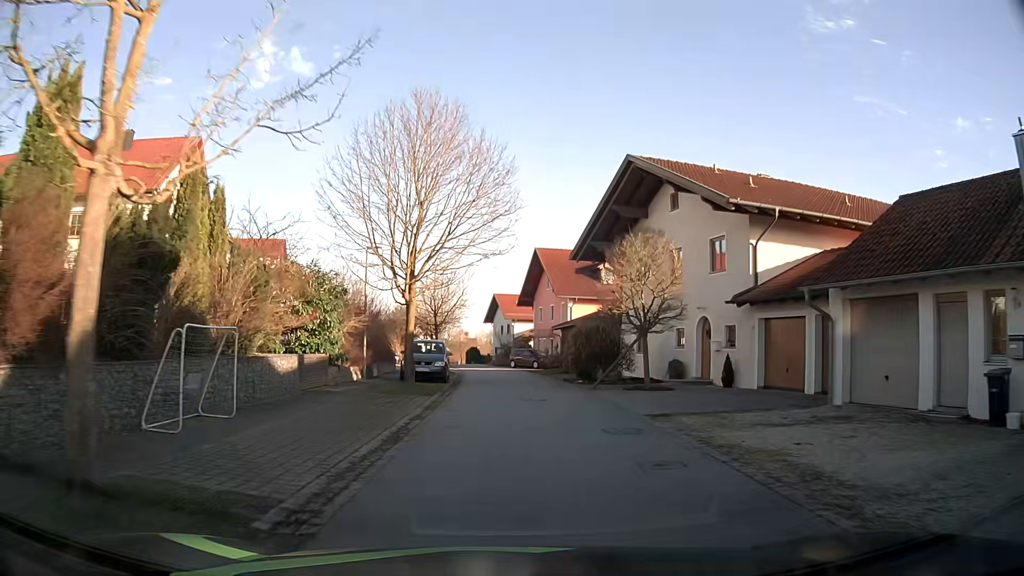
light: Day
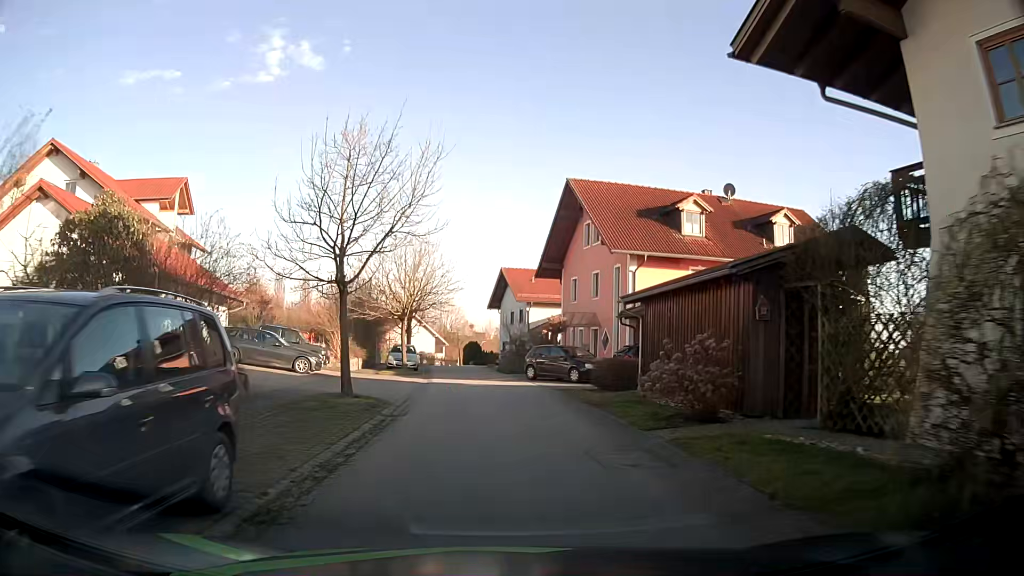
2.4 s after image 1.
(-0.1, +23.3) m; -1°
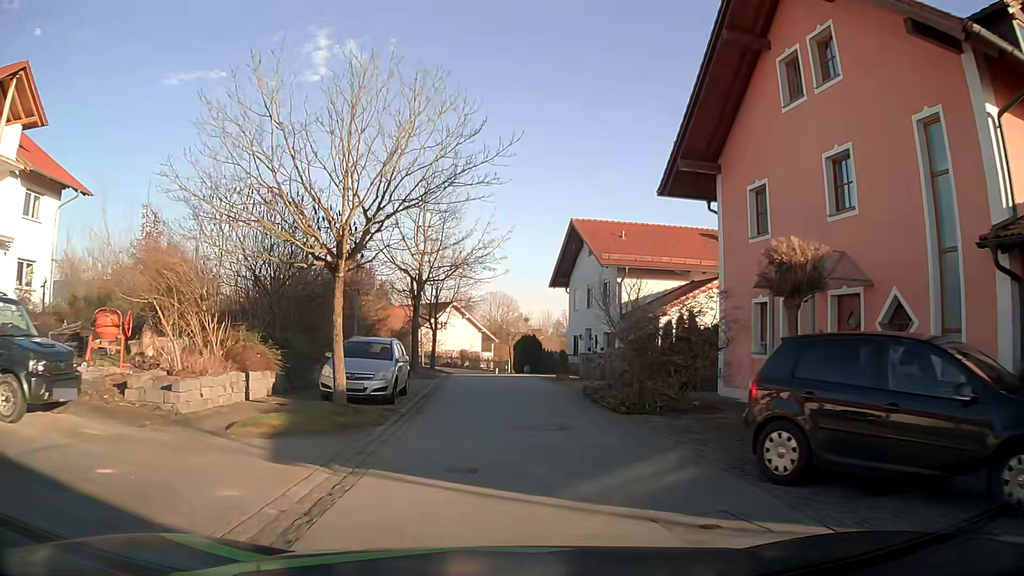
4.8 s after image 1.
(-1.0, +21.9) m; -5°
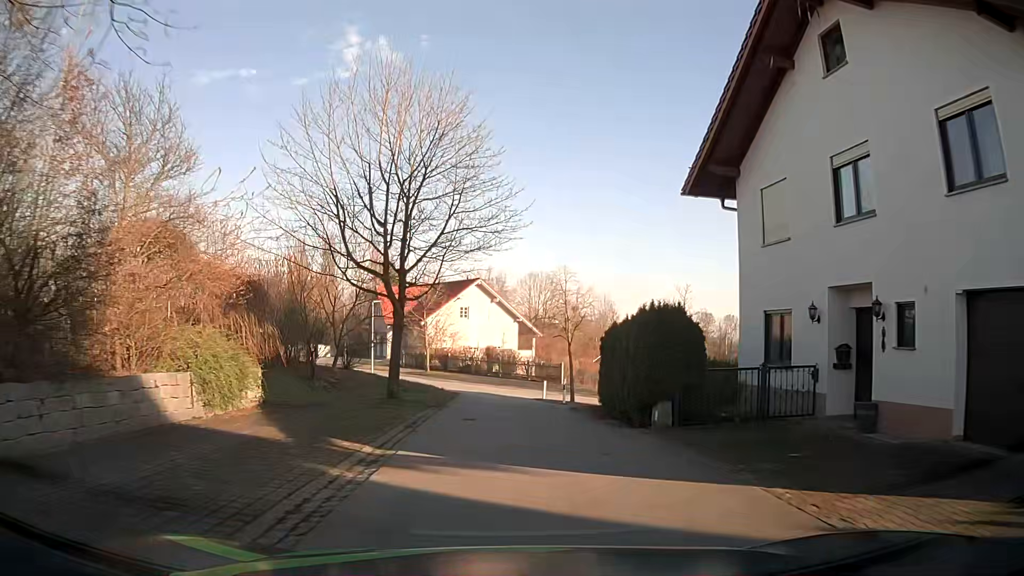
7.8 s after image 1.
(-0.8, +27.0) m; -3°
(0, +10) (0, +20) (-1, +30) (-3, +40) (-7, +49) (-14, +56) (-22, +62) (-30, +68) (-35, +76) (-33, +86) m
